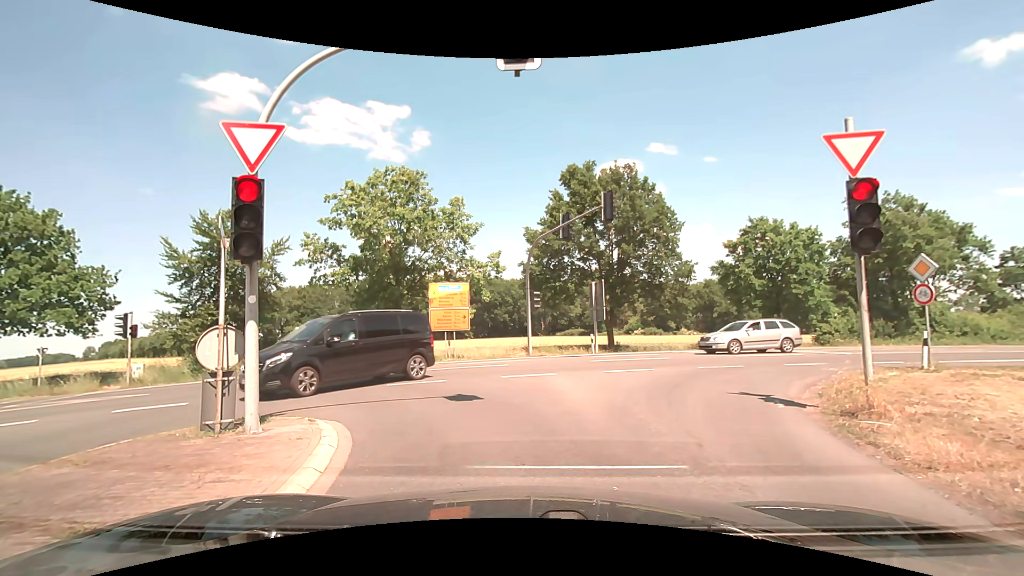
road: secondary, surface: asphalt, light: Day
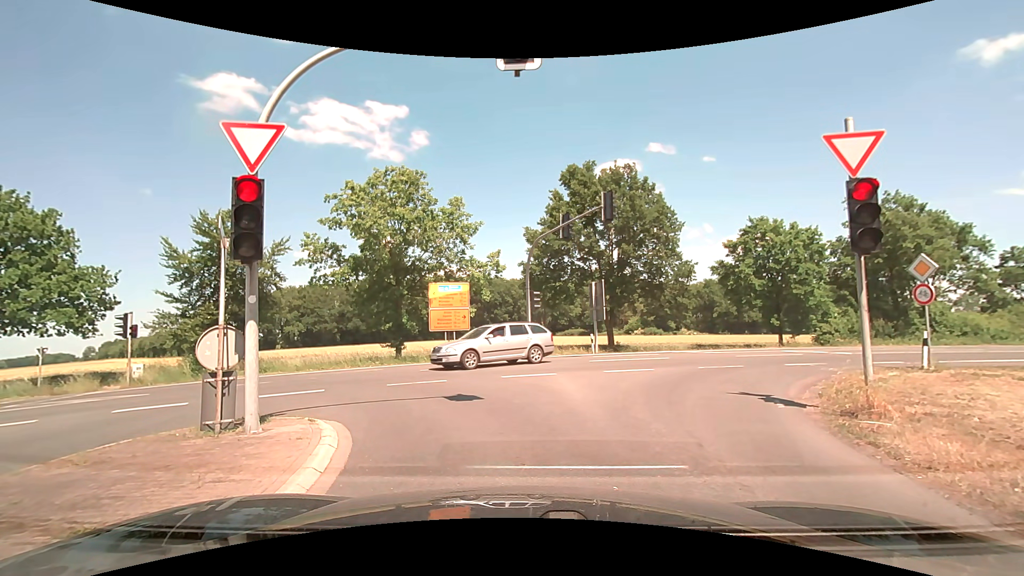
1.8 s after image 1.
(0.0, 0.0) m; 0°
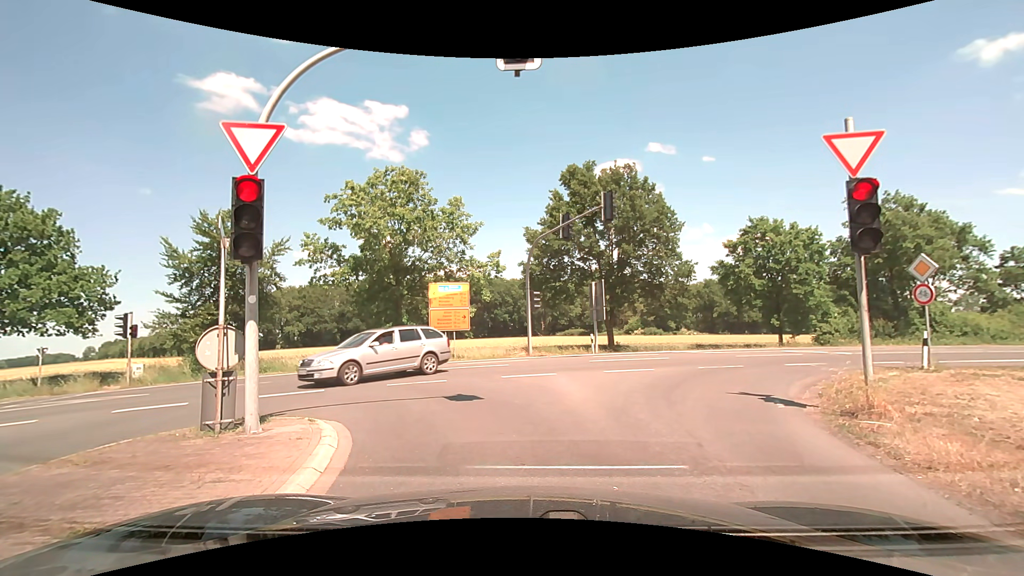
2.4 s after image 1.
(0.0, 0.0) m; 0°
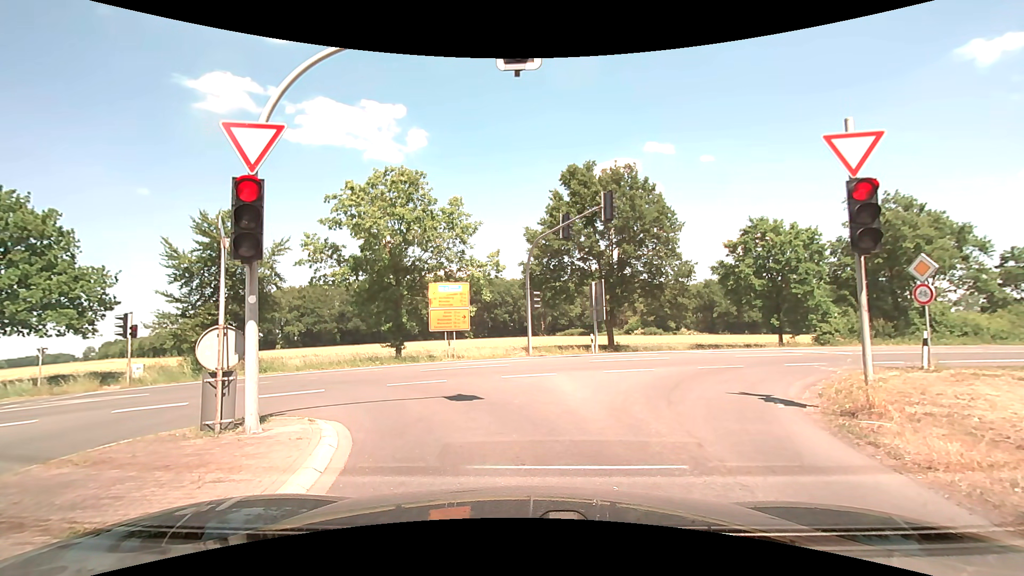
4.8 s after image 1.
(0.0, 0.0) m; 0°
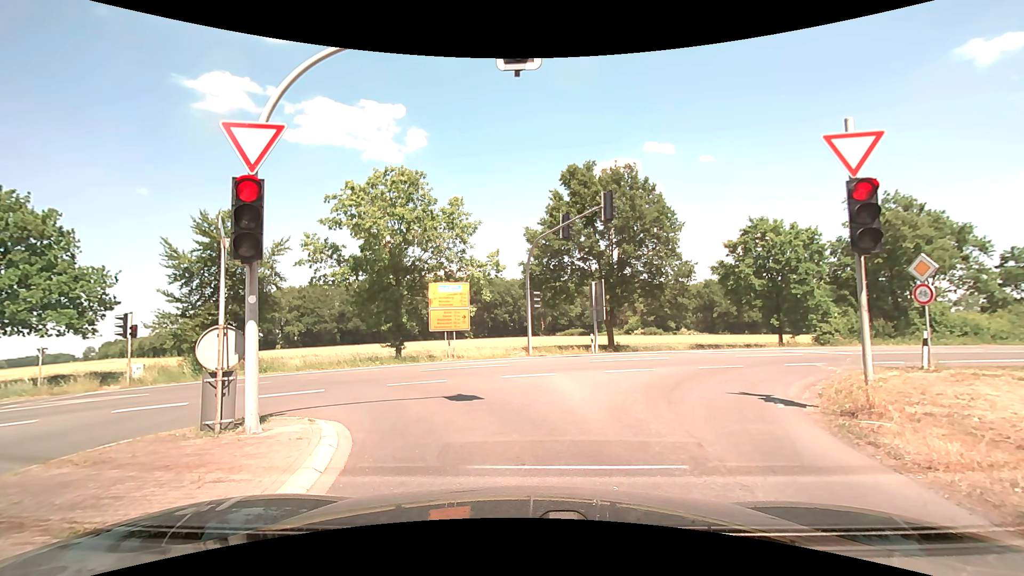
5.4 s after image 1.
(0.0, 0.0) m; 0°
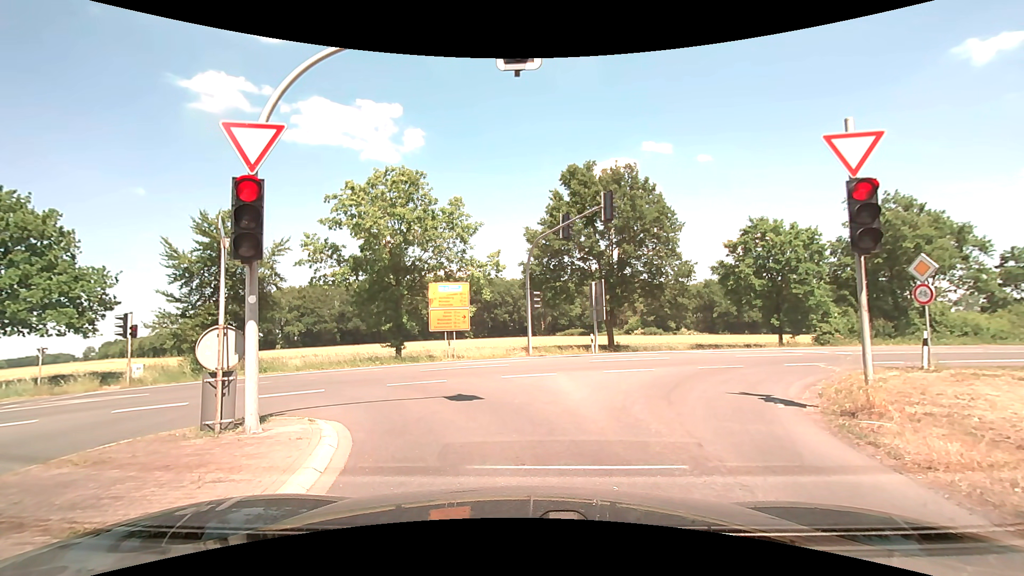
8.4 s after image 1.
(0.0, 0.0) m; 0°
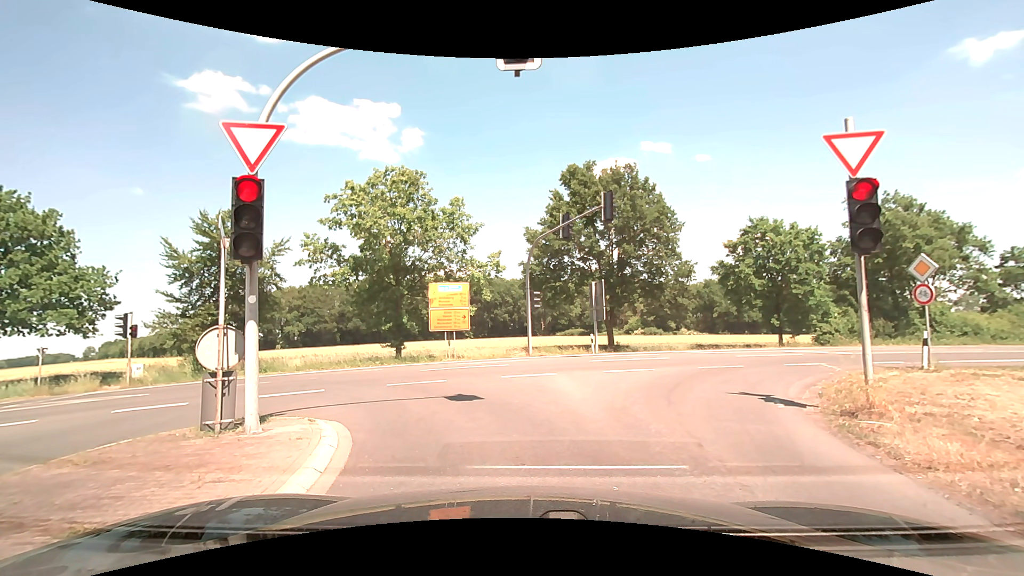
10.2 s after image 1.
(0.0, 0.0) m; 0°
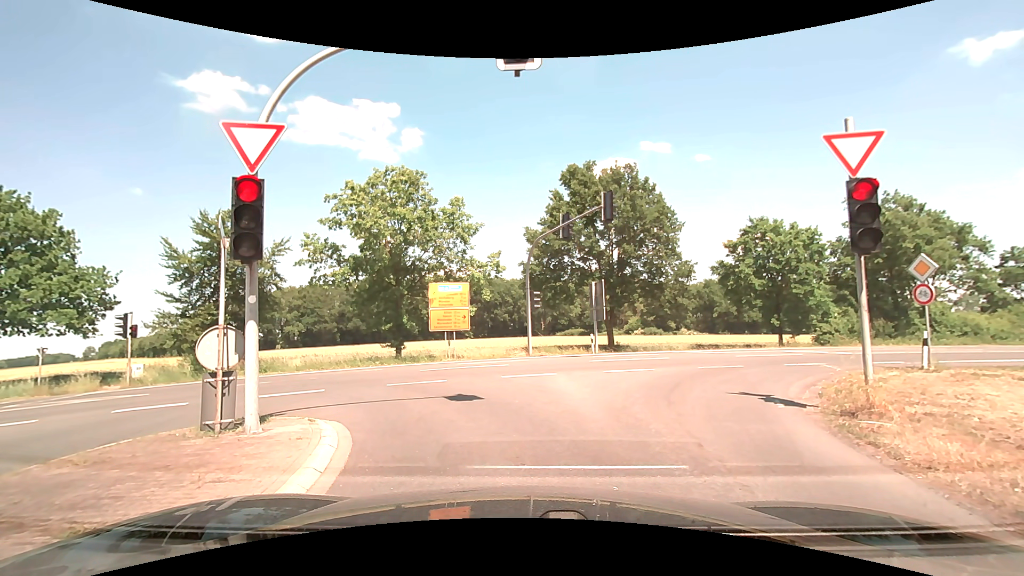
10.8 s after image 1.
(0.0, 0.0) m; 0°
(-1, +10) (-7, +18) (-17, +20) (-26, +19) (-36, +16) (-46, +13) (-55, +10) (-65, +7) (-74, +5) (-84, +2) m
